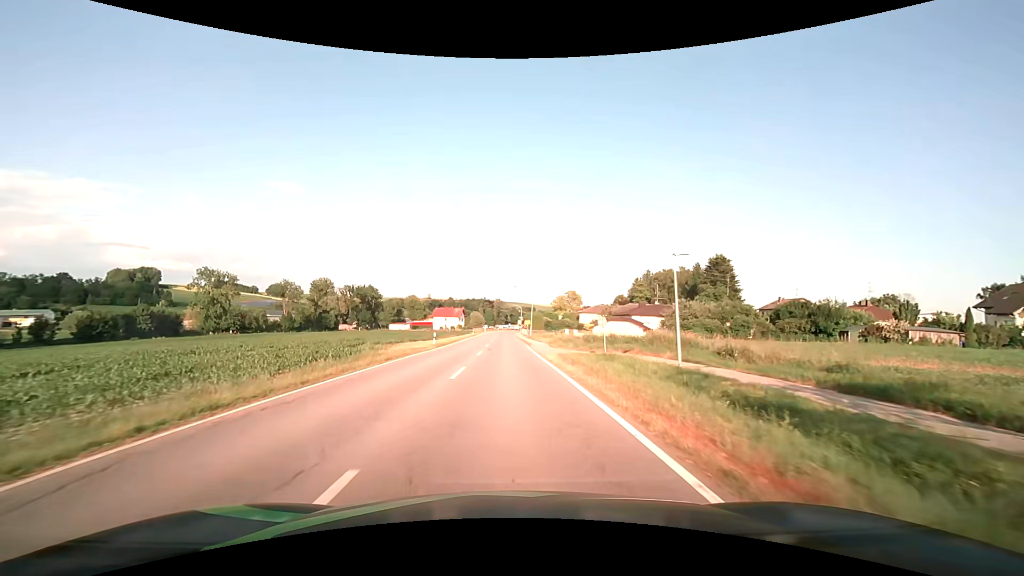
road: secondary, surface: asphalt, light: Day
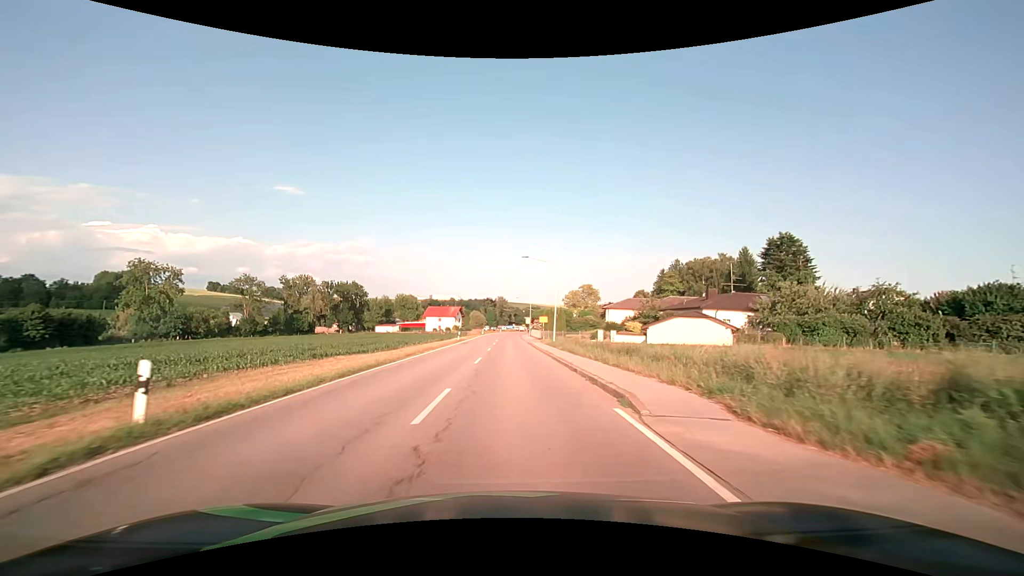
(0.0, +30.5) m; 0°
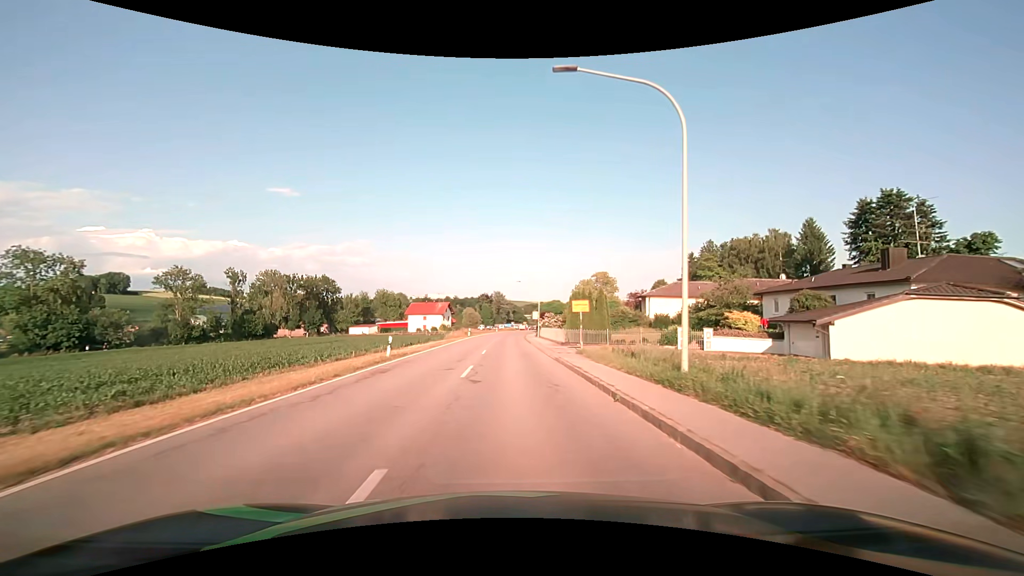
(+0.1, +30.4) m; +1°
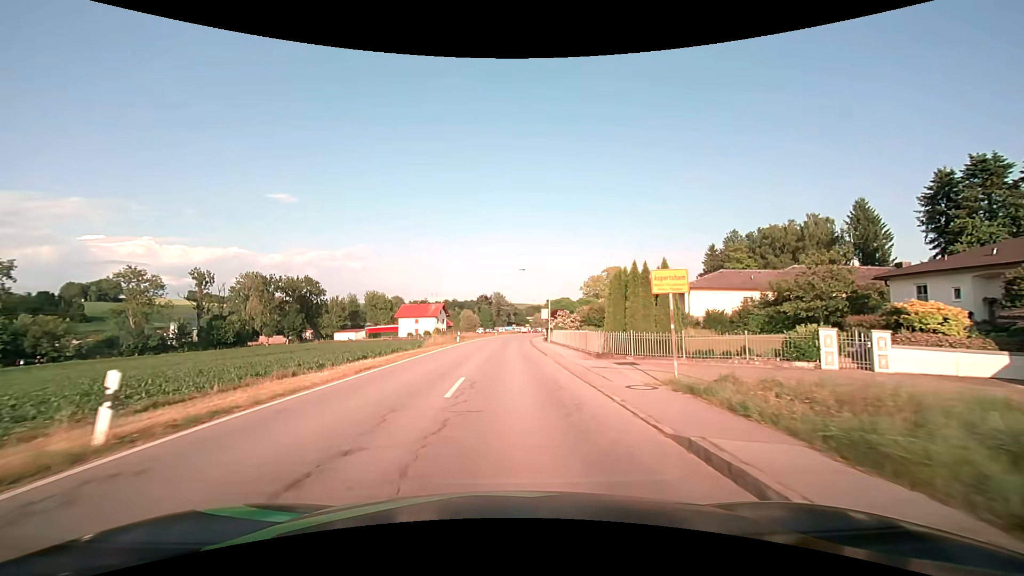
(-0.1, +15.3) m; 0°
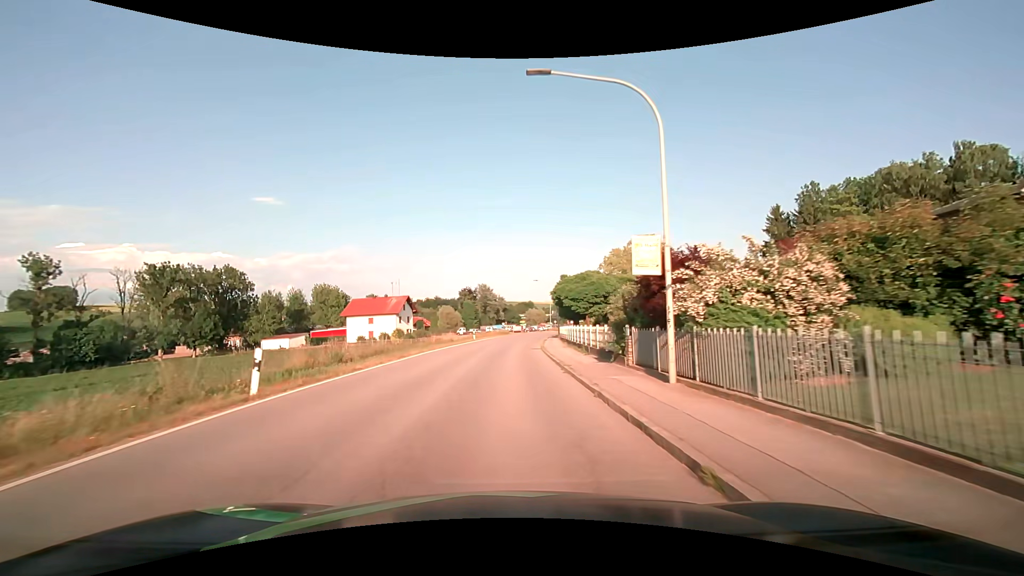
(+0.3, +38.1) m; +1°
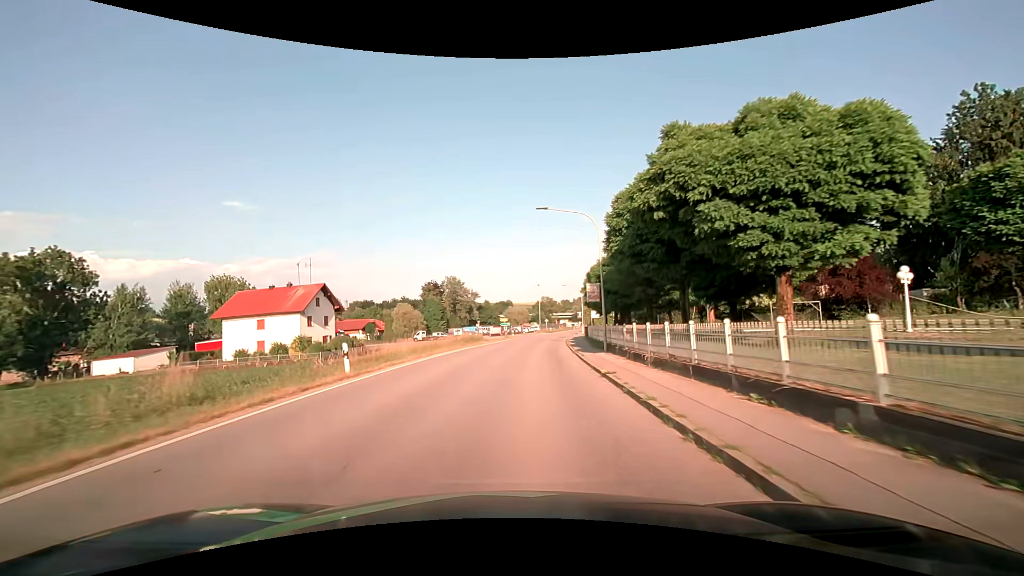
(+0.5, +38.1) m; +3°
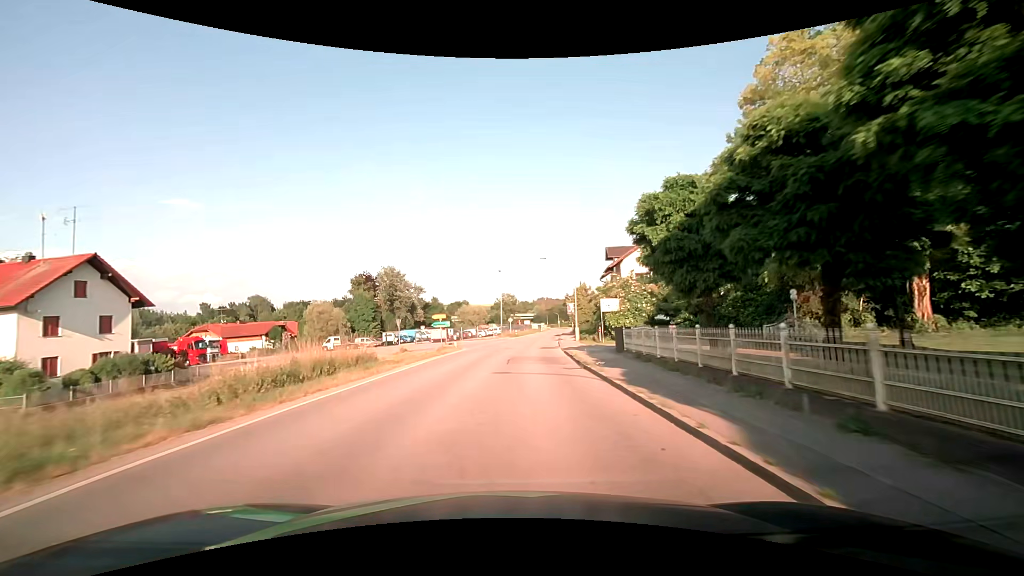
(+1.2, +30.4) m; +5°
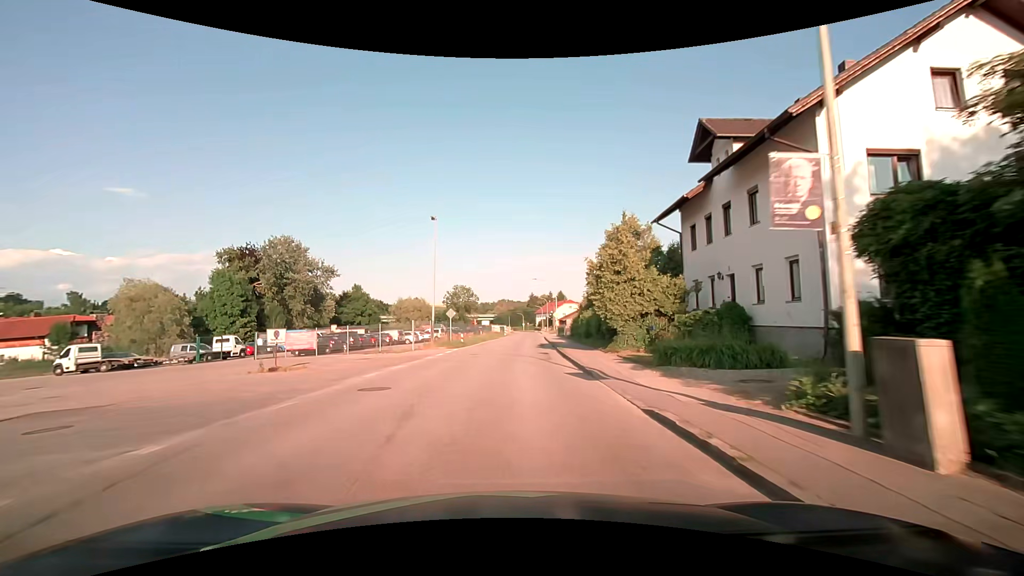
(+1.6, +38.0) m; +5°
(0, +10) (0, +20) (+1, +30) (+1, +40) (+2, +50) (+2, +60) (+3, +70) (+4, +80) (+4, +90) (+5, +100) m
